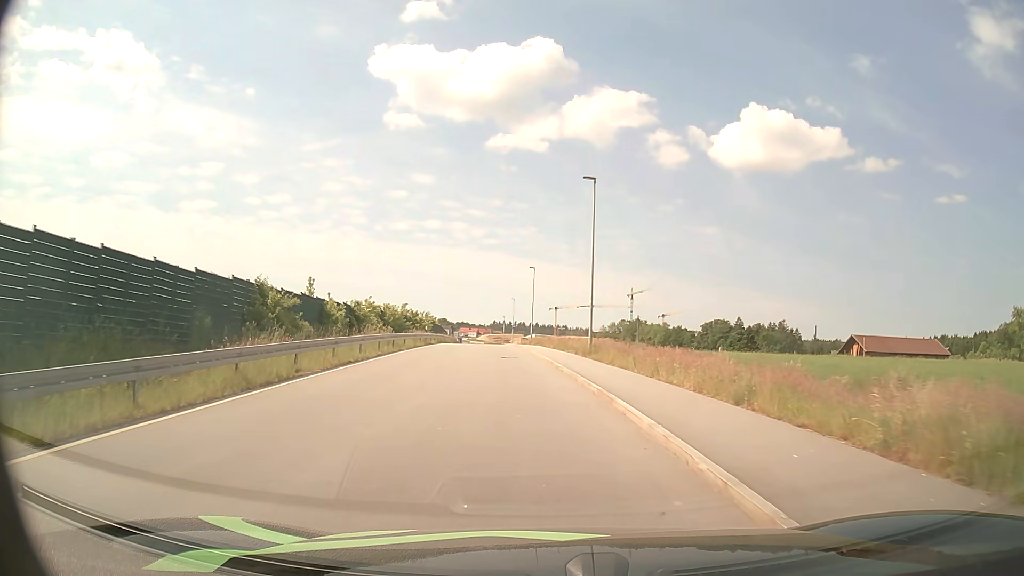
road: unclassified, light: Day
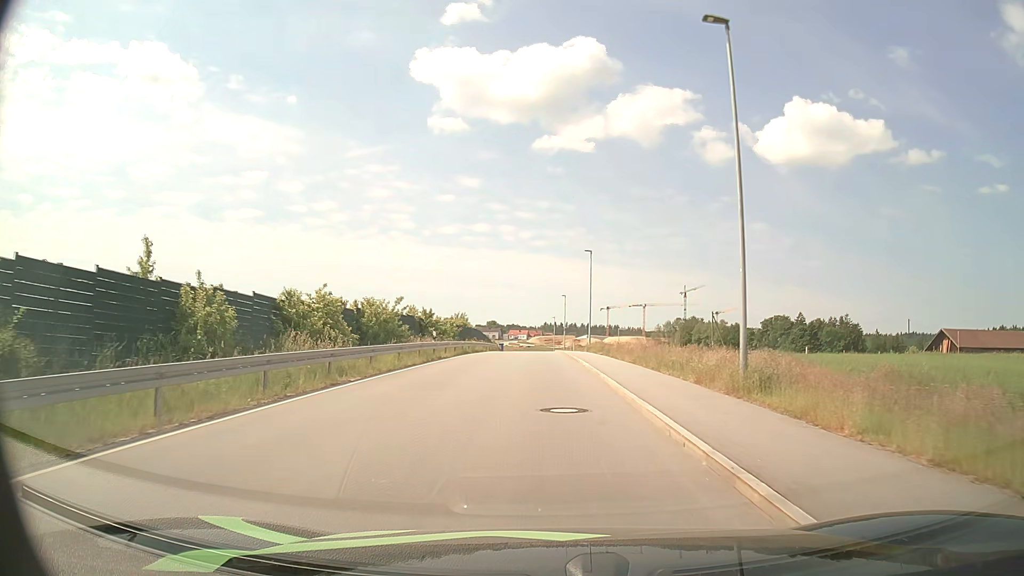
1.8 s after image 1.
(-0.9, +16.9) m; -5°
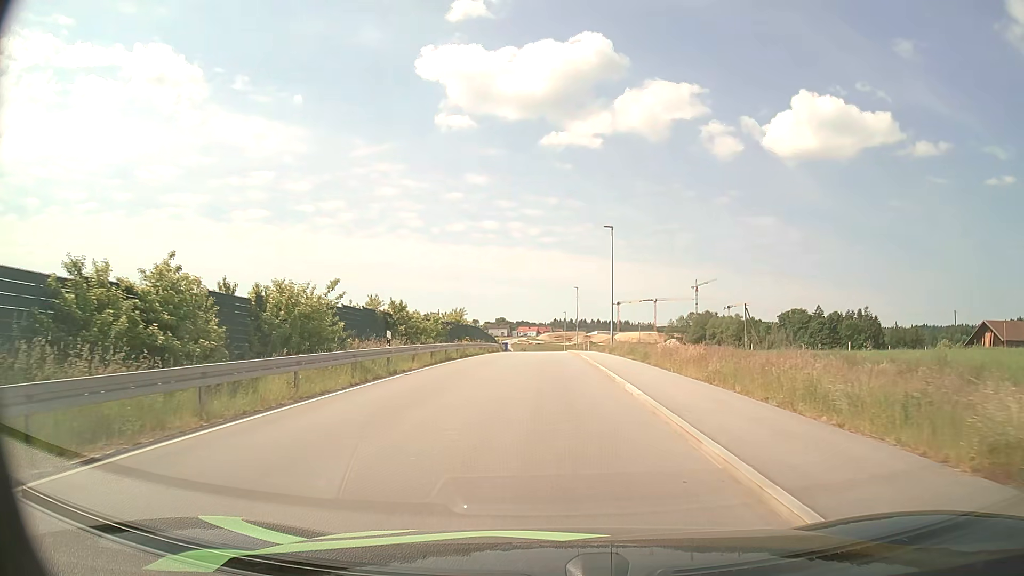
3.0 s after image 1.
(-0.1, +11.2) m; -1°
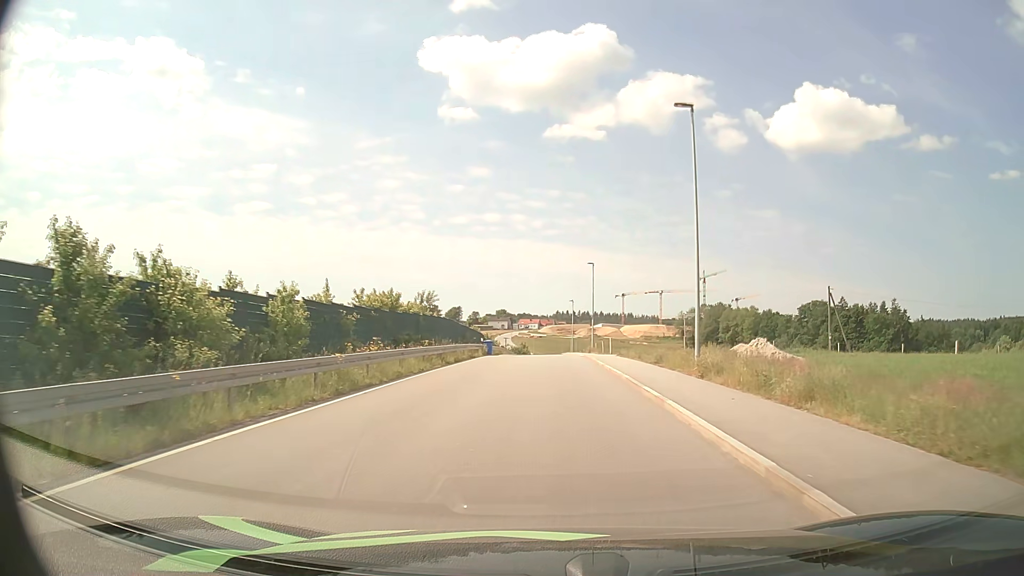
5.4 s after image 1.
(-0.3, +23.9) m; 0°
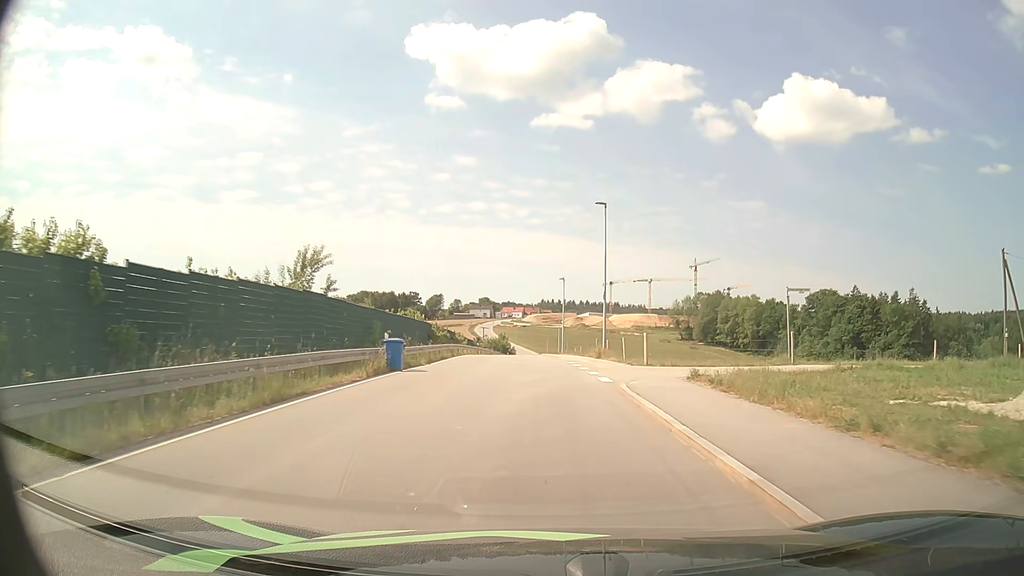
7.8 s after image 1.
(+0.3, +26.2) m; +1°
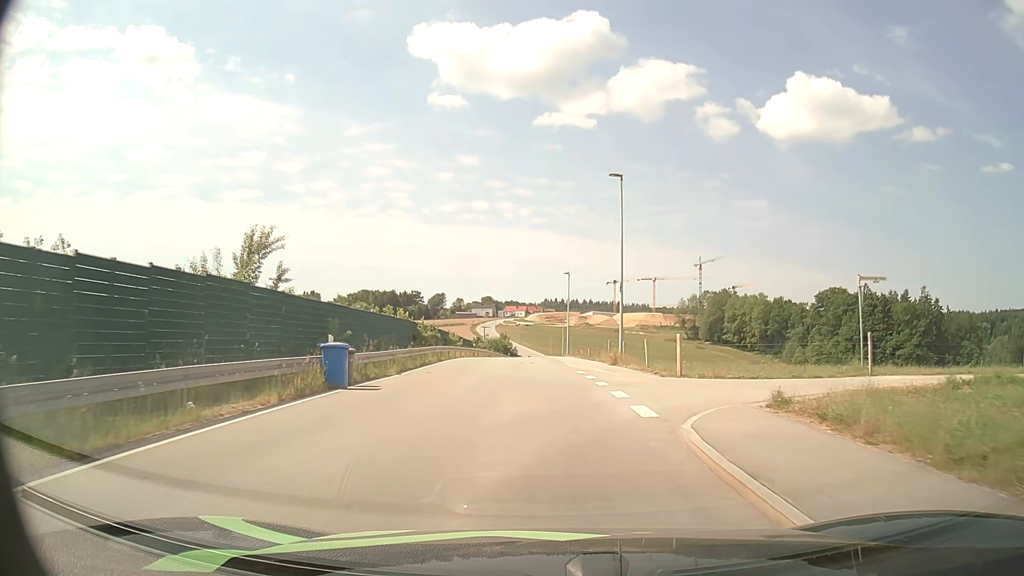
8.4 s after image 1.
(0.0, +6.6) m; 0°
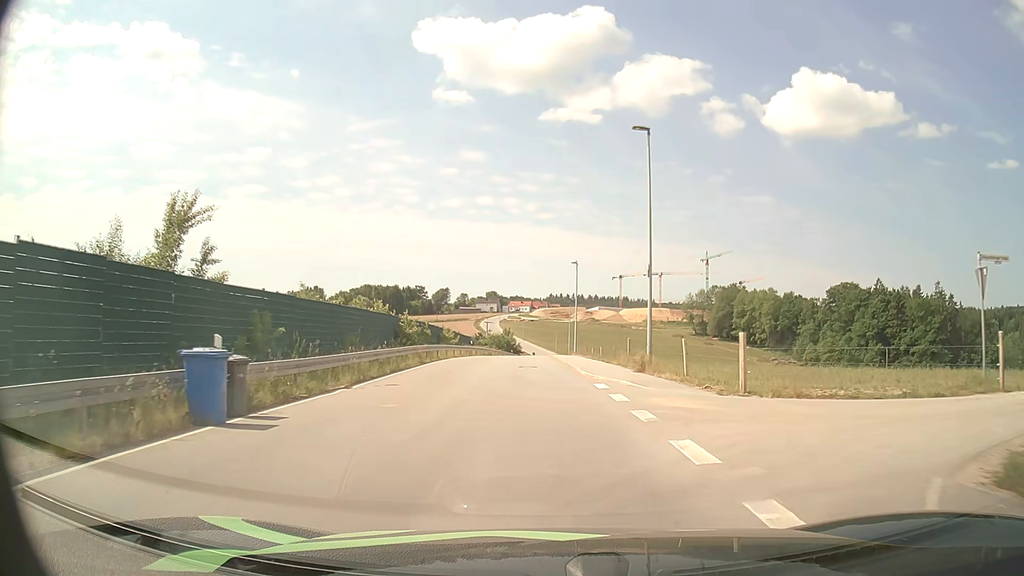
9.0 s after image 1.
(0.0, +6.6) m; -1°
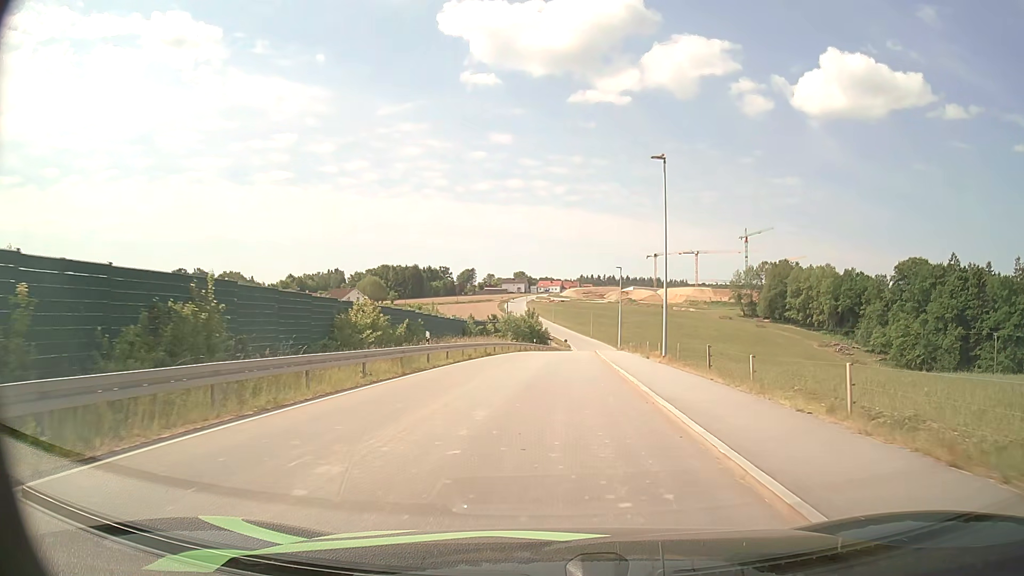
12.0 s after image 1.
(-0.8, +33.4) m; -2°
(0, +10) (0, +20) (+1, +30) (+1, +40) (+2, +50) (+2, +60) (+3, +70) (+4, +80) (+5, +90) (+6, +100) m
